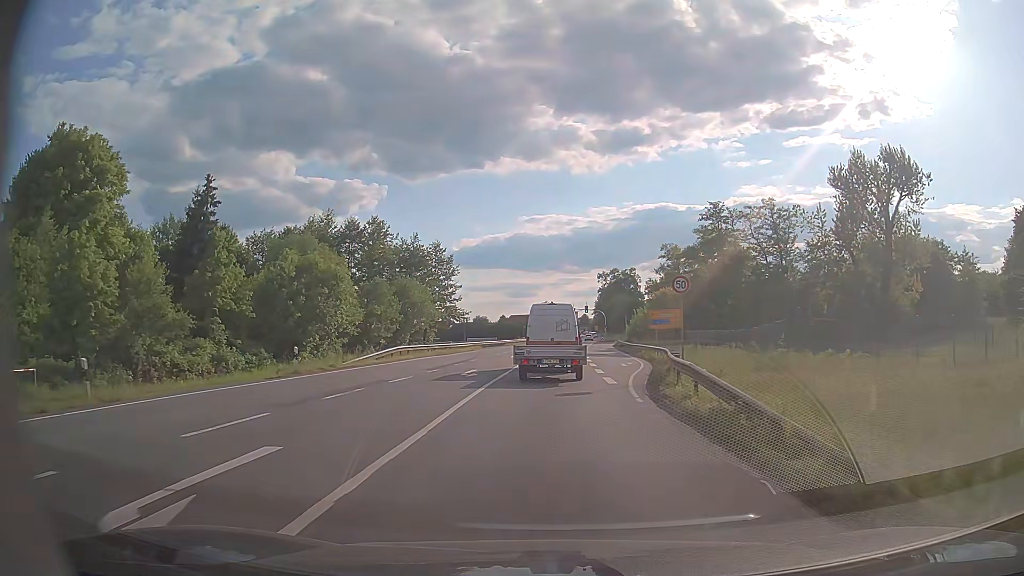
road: primary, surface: asphalt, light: Day
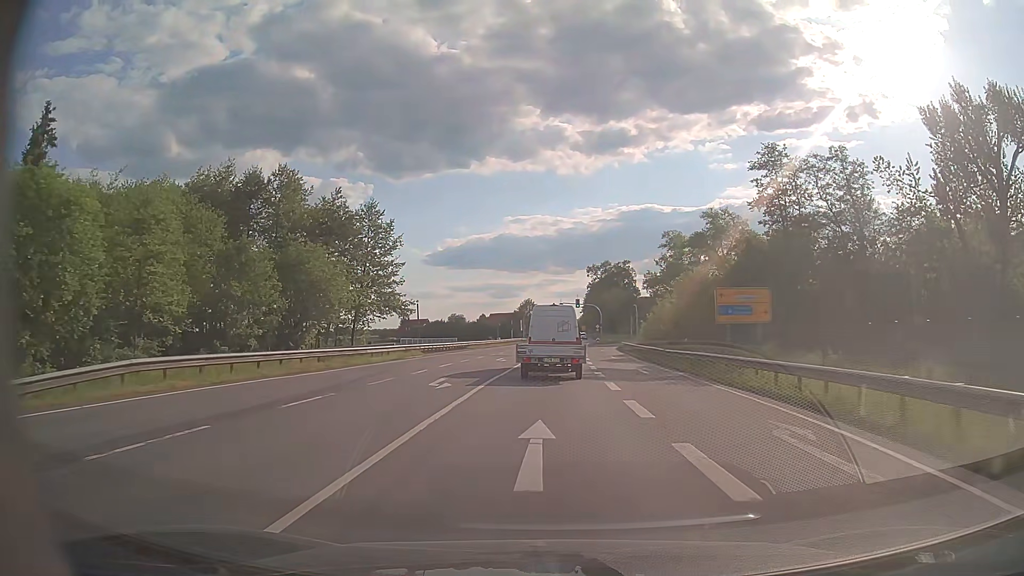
(+0.5, +26.2) m; +2°
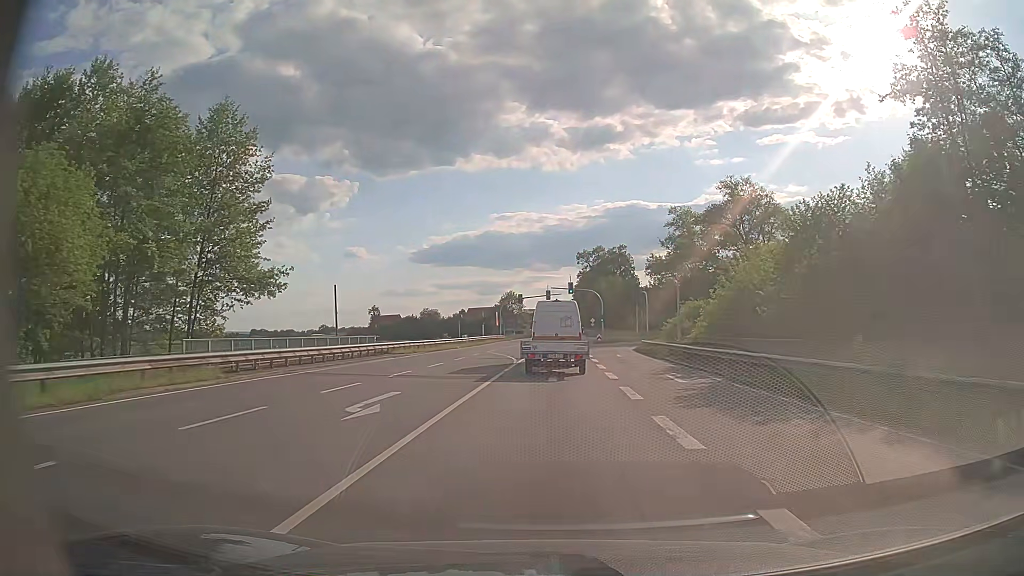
(+0.2, +27.3) m; +1°
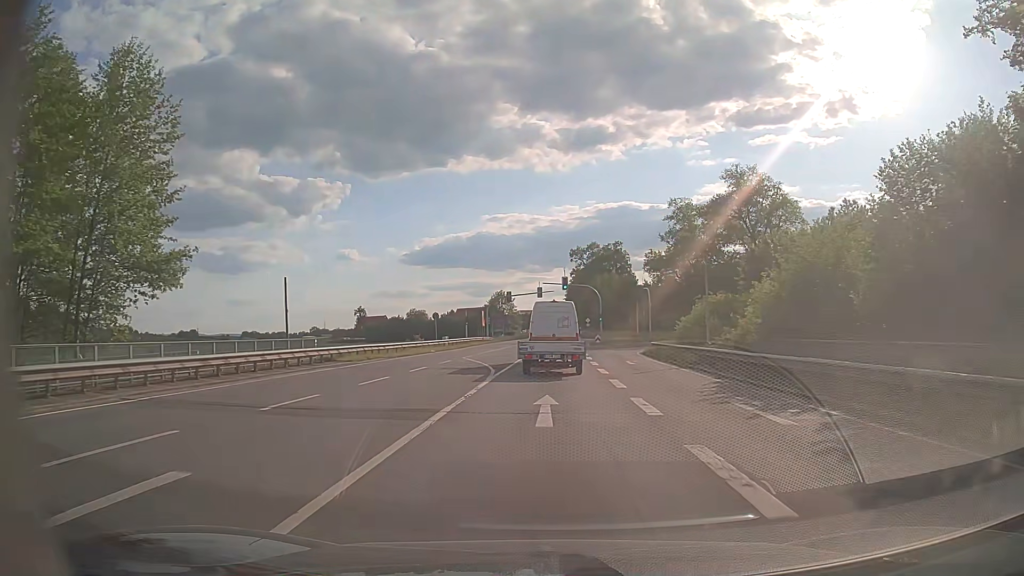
(0.0, +9.1) m; +1°
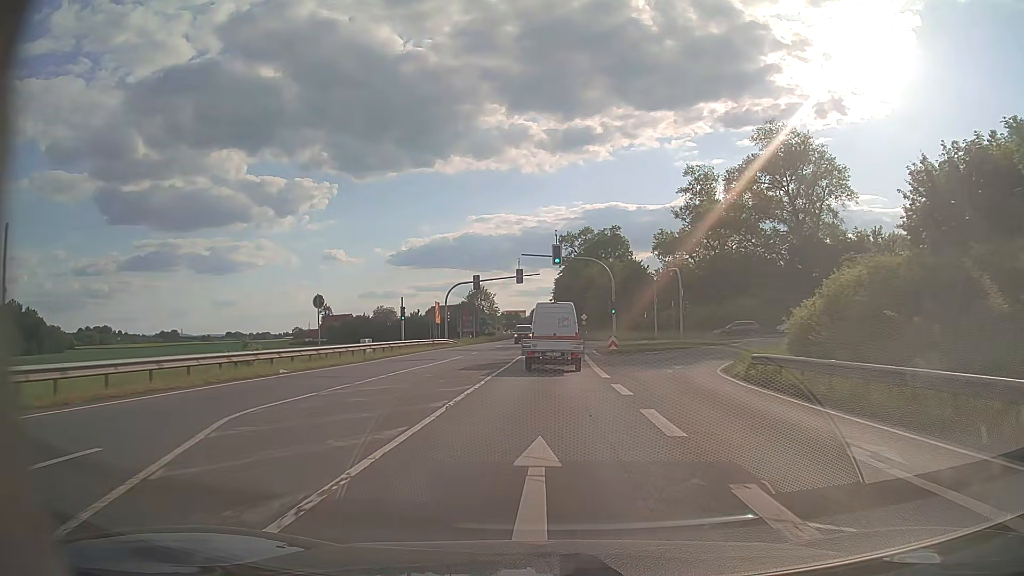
(+0.3, +26.1) m; +1°
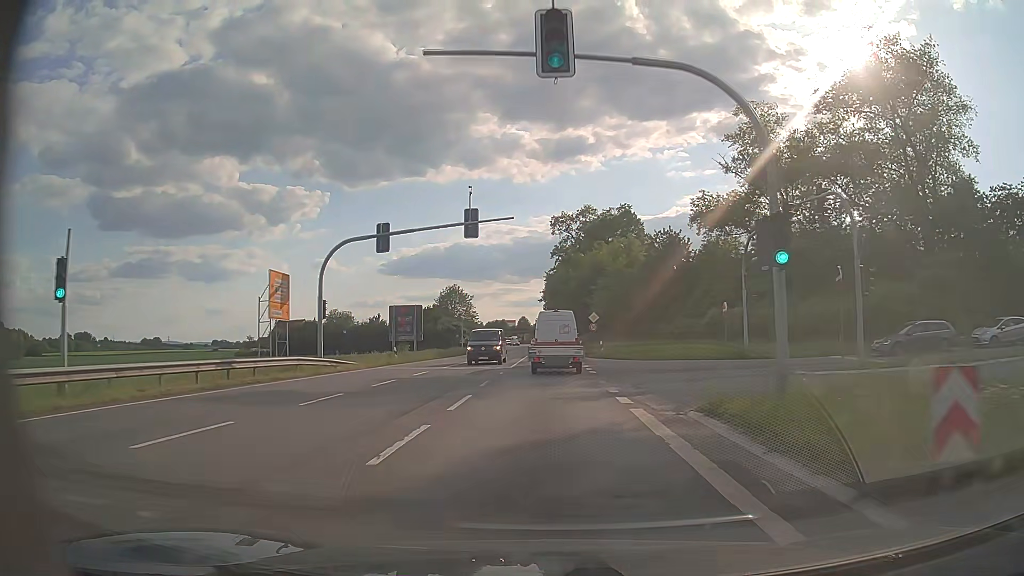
(+0.2, +33.9) m; +1°
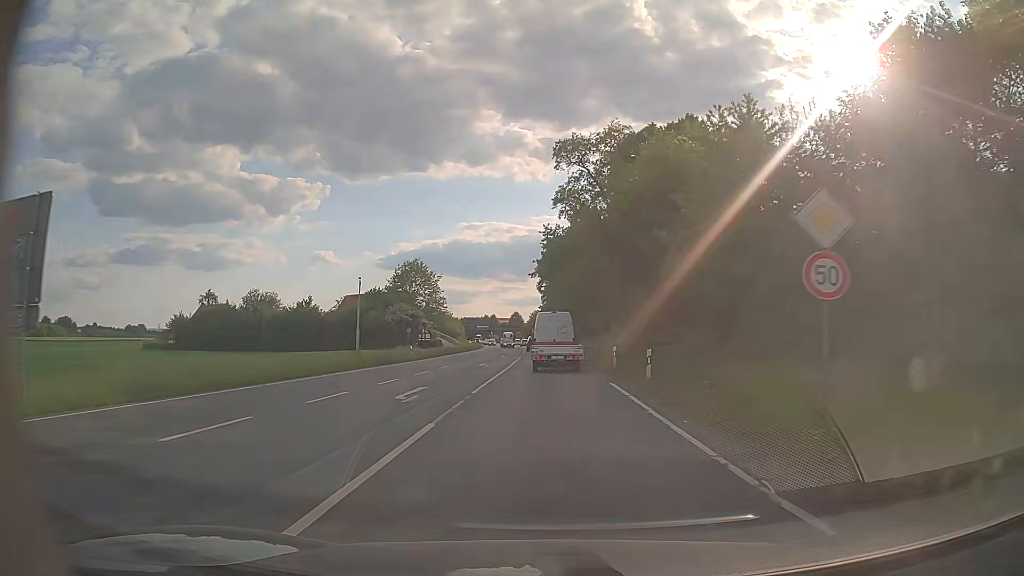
(0.0, +43.9) m; 0°
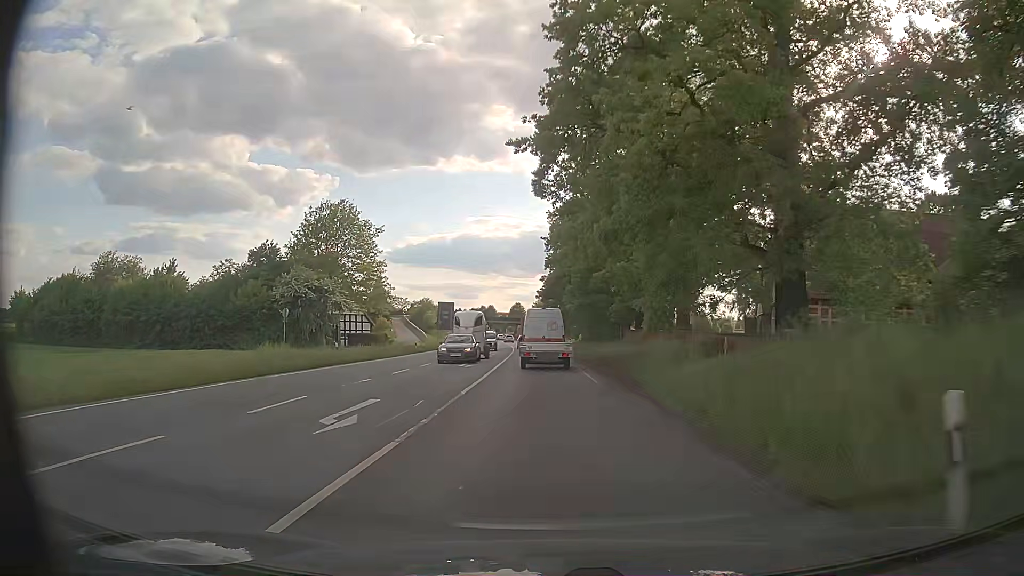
(-0.1, +44.9) m; -1°
(0, +10) (0, +20) (0, +30) (0, +40) (-1, +50) (-1, +60) (-1, +70) (-2, +80) (-2, +90) (-3, +100) m
